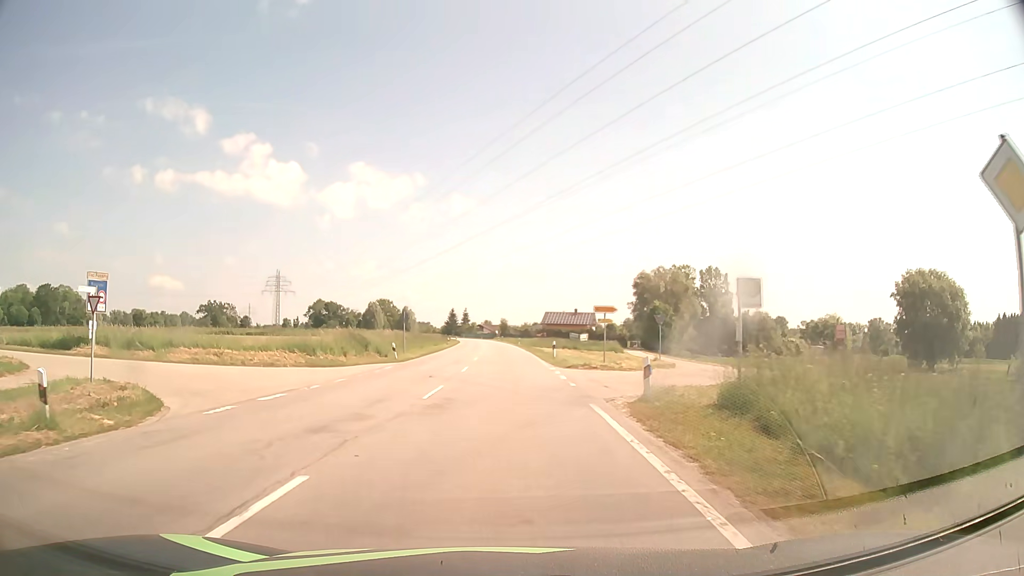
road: secondary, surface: asphalt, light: Day
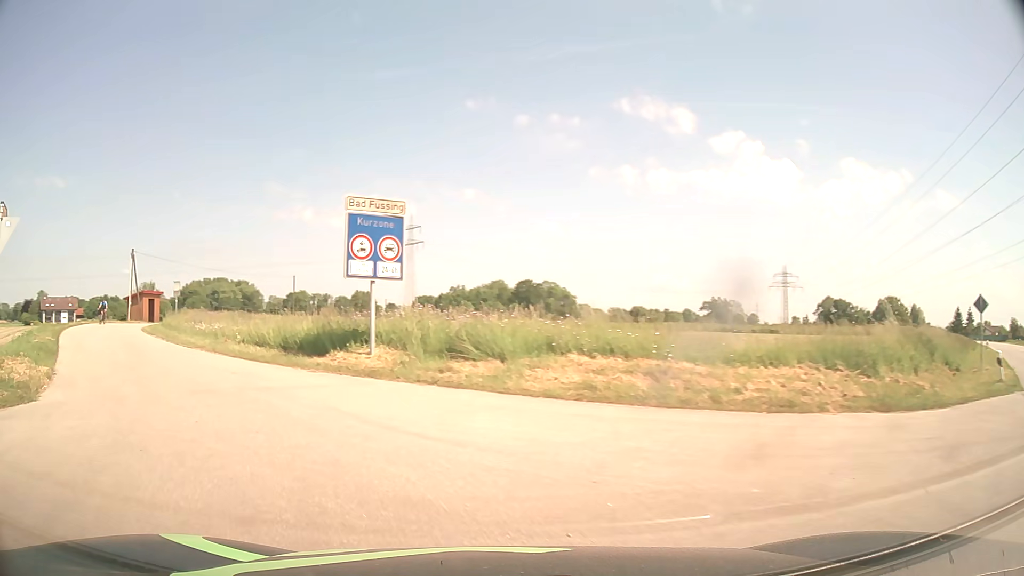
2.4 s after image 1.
(-5.0, +17.6) m; -41°
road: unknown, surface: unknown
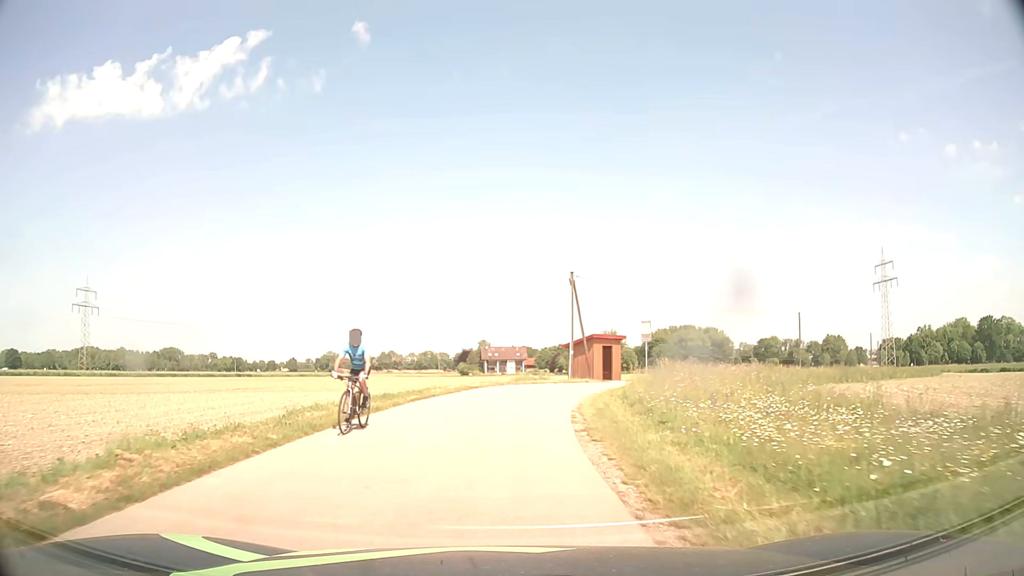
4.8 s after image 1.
(-8.7, +17.0) m; -42°
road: unclassified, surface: asphalt
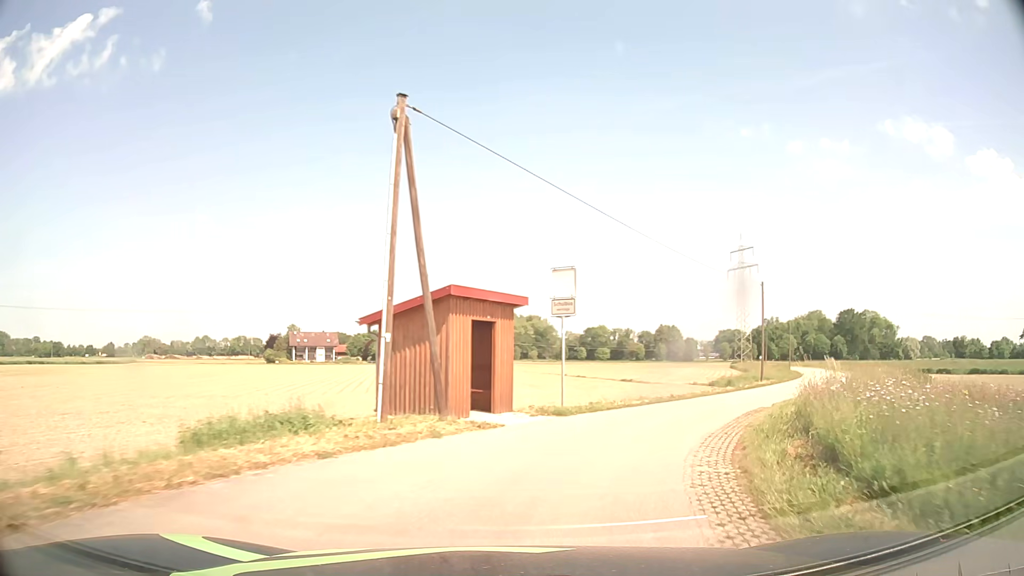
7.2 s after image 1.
(+1.9, +24.6) m; +14°
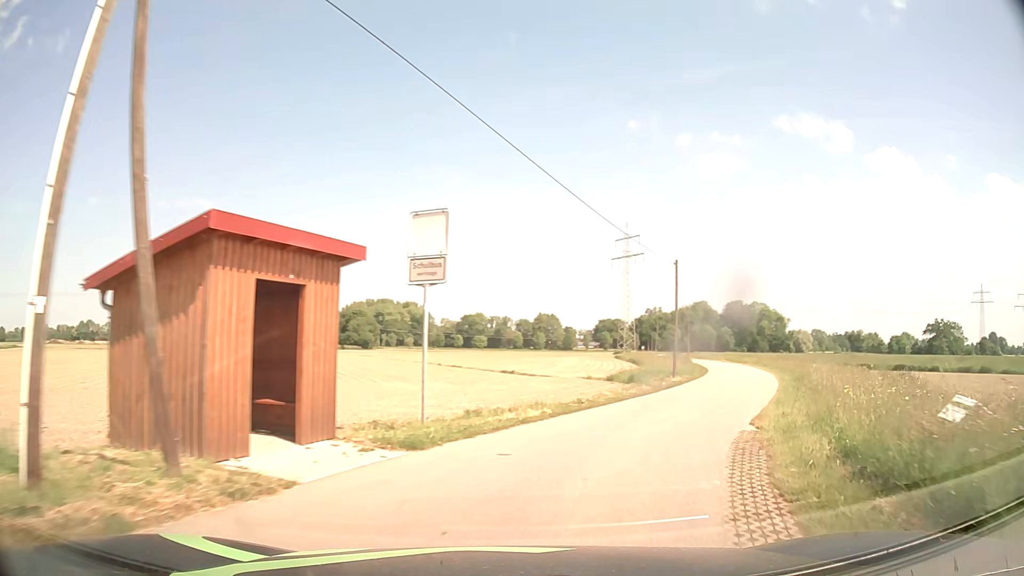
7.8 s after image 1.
(+0.5, +6.4) m; +10°
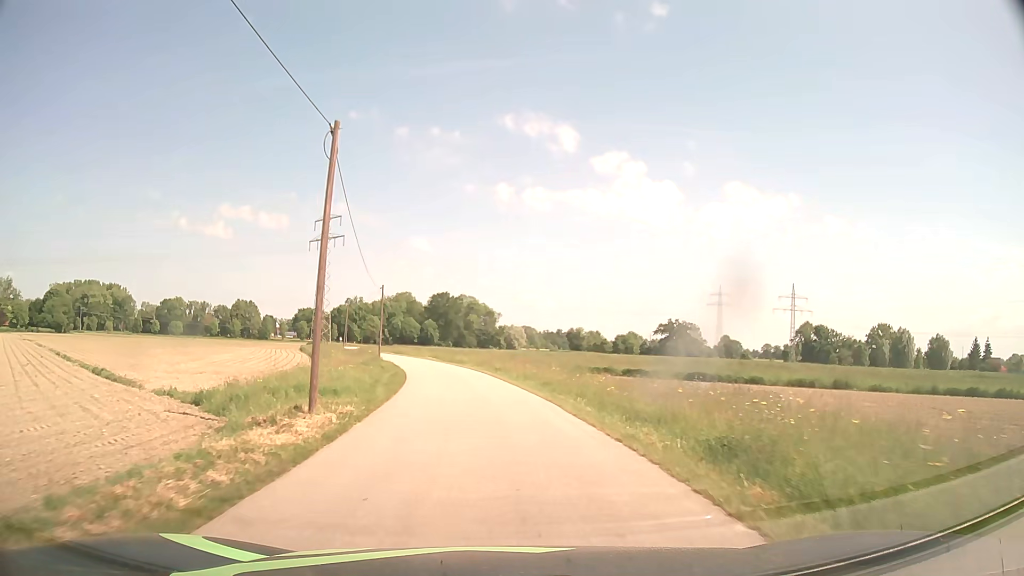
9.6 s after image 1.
(+5.8, +19.2) m; +27°
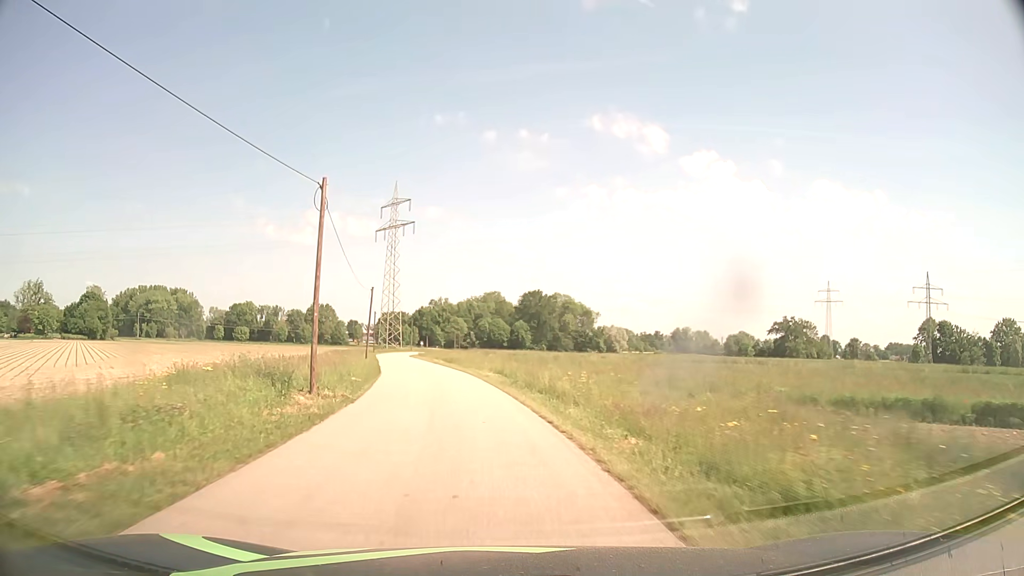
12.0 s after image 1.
(-1.6, +32.9) m; -7°
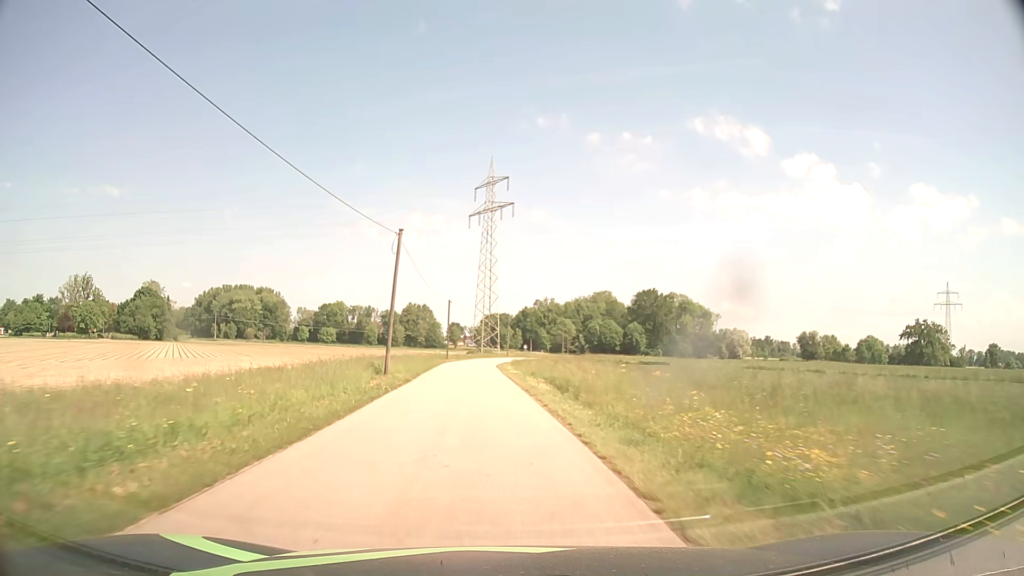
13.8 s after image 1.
(-2.4, +28.6) m; -9°
(0, +10) (-1, +20) (-1, +30) (-2, +40) (-2, +50) (-2, +60) (-2, +70) (-1, +80) (+1, +90) (+3, +100) m
